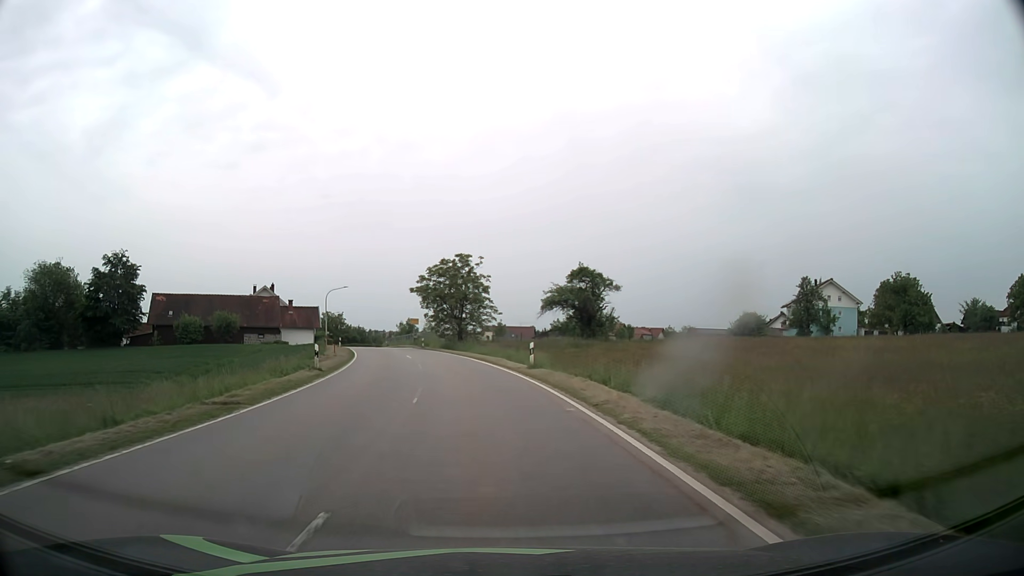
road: tertiary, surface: asphalt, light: Day
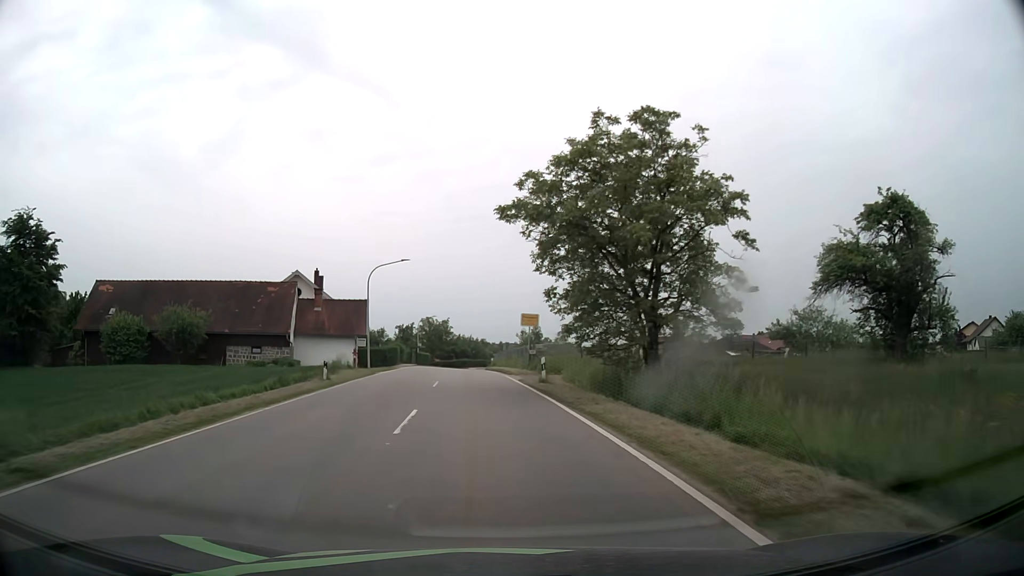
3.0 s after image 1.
(-4.1, +39.3) m; -11°
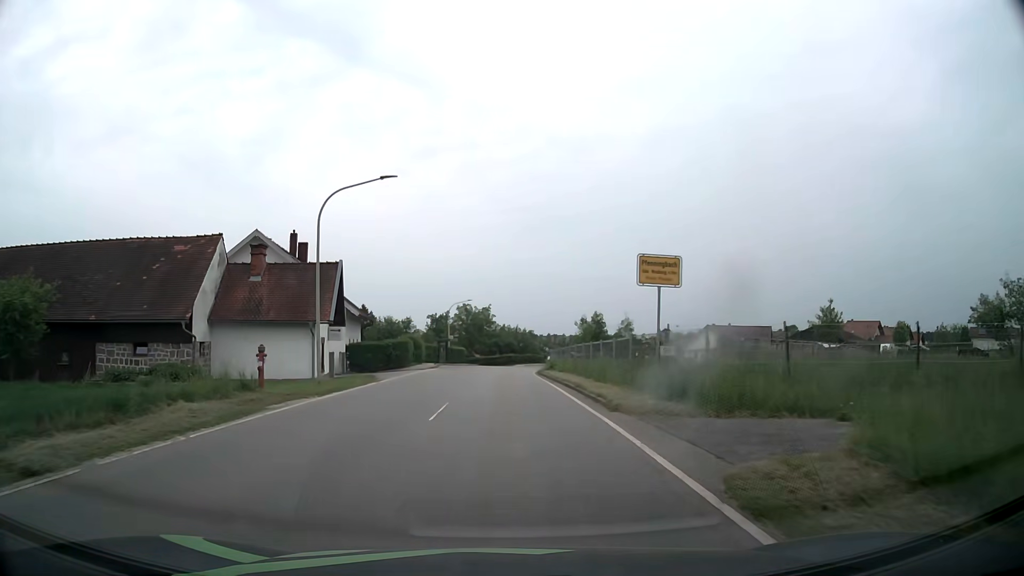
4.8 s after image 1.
(-0.9, +22.1) m; -4°
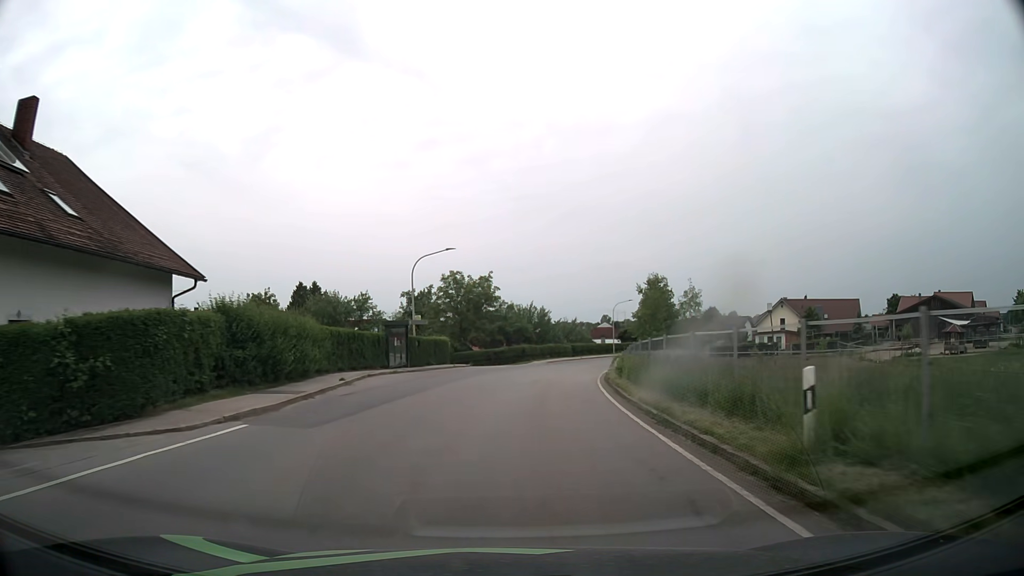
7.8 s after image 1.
(-0.4, +35.6) m; -1°
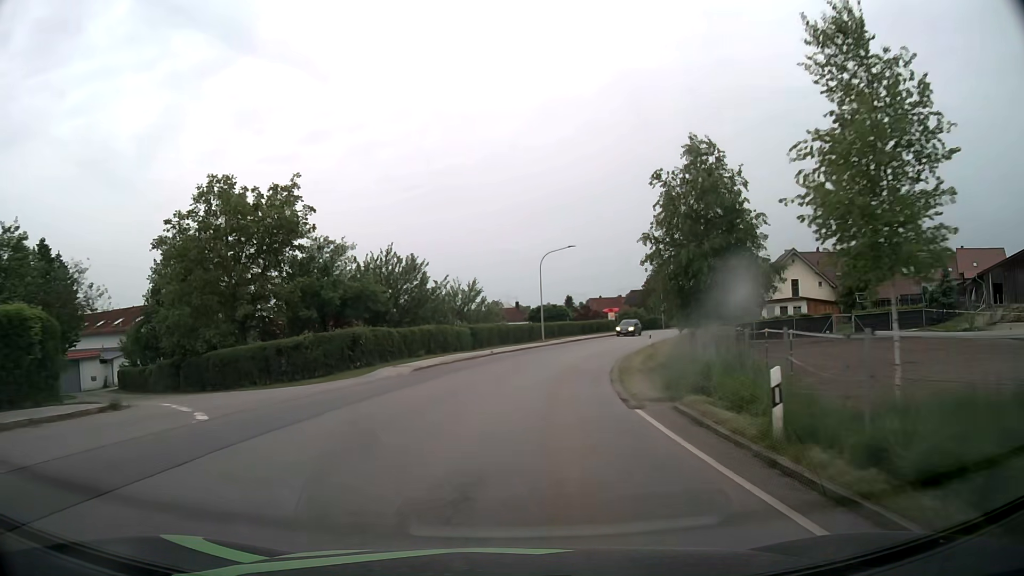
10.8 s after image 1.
(+2.9, +39.0) m; +9°
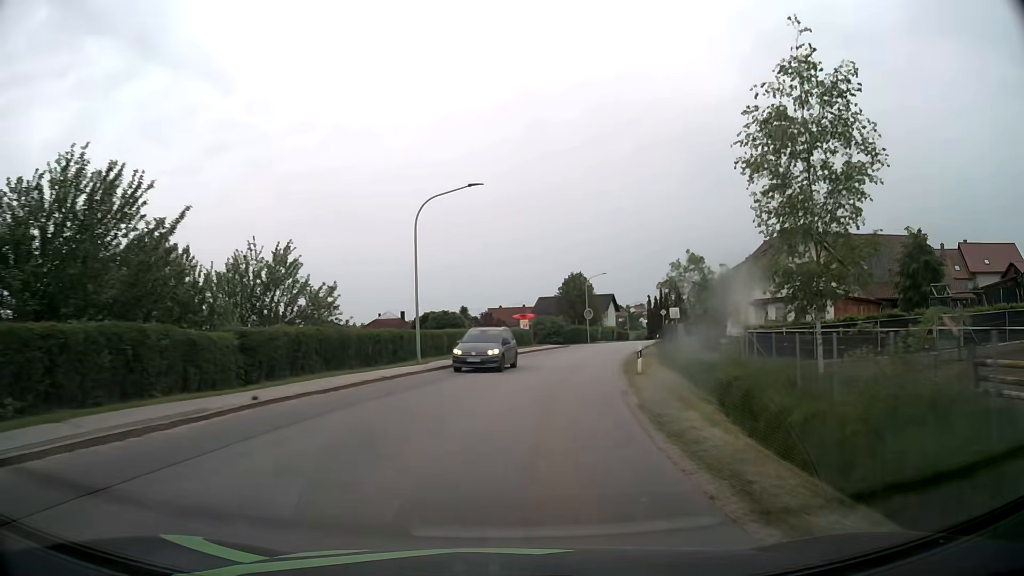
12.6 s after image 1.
(+1.8, +24.0) m; +9°
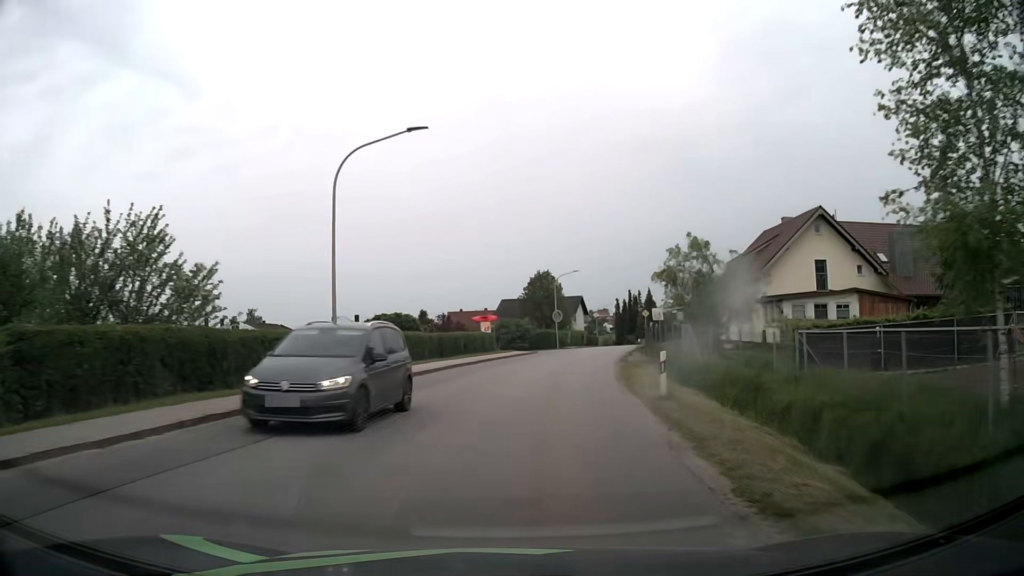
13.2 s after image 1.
(+0.3, +8.0) m; +4°
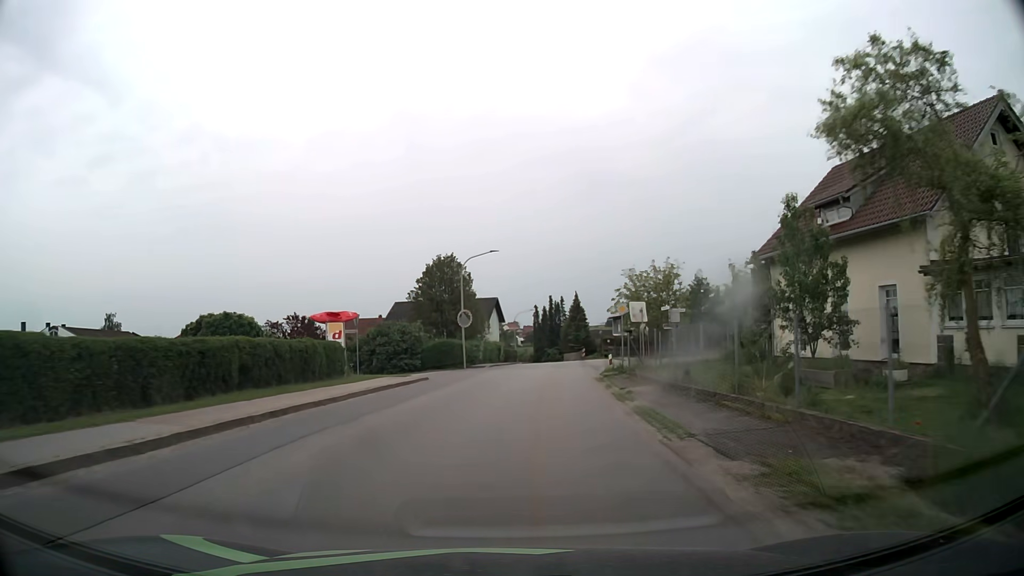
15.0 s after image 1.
(+1.6, +23.6) m; +7°
(0, +10) (+1, +20) (+2, +30) (+3, +40) (+4, +50) (+5, +60) (+6, +70) (+7, +80) (+7, +90) (+8, +100) m
